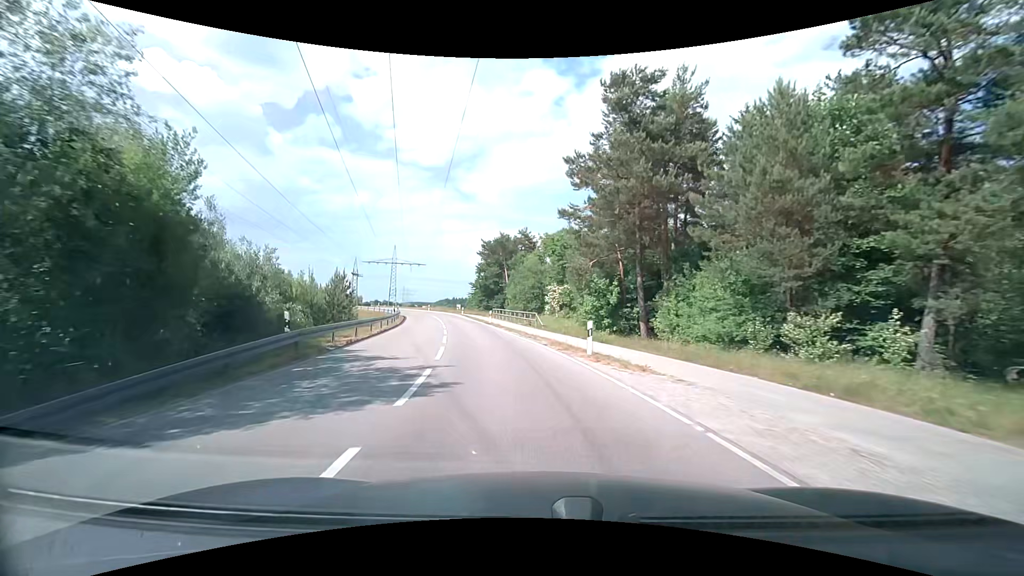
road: unclassified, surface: asphalt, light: Day
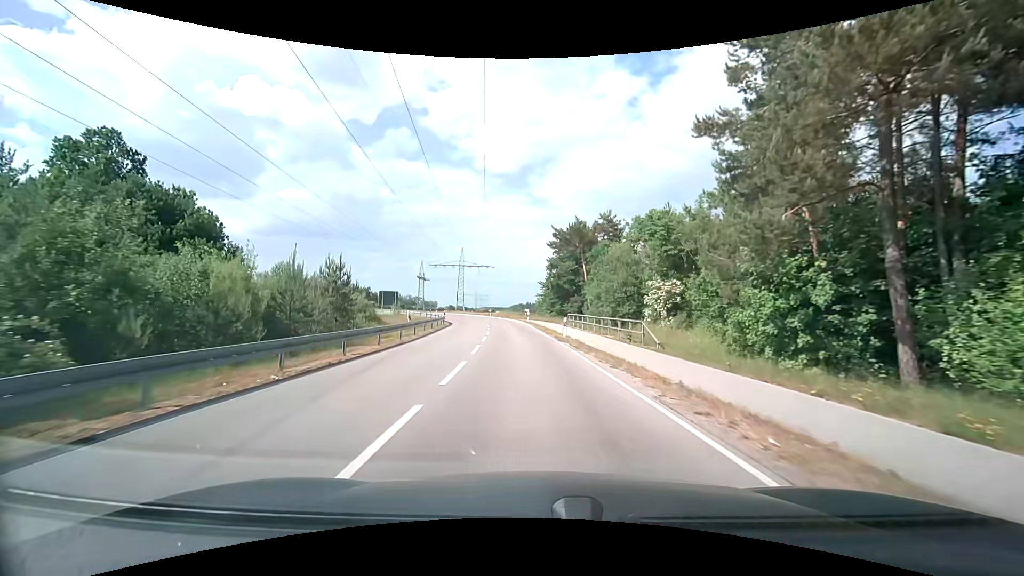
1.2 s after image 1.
(-1.3, +16.3) m; -8°
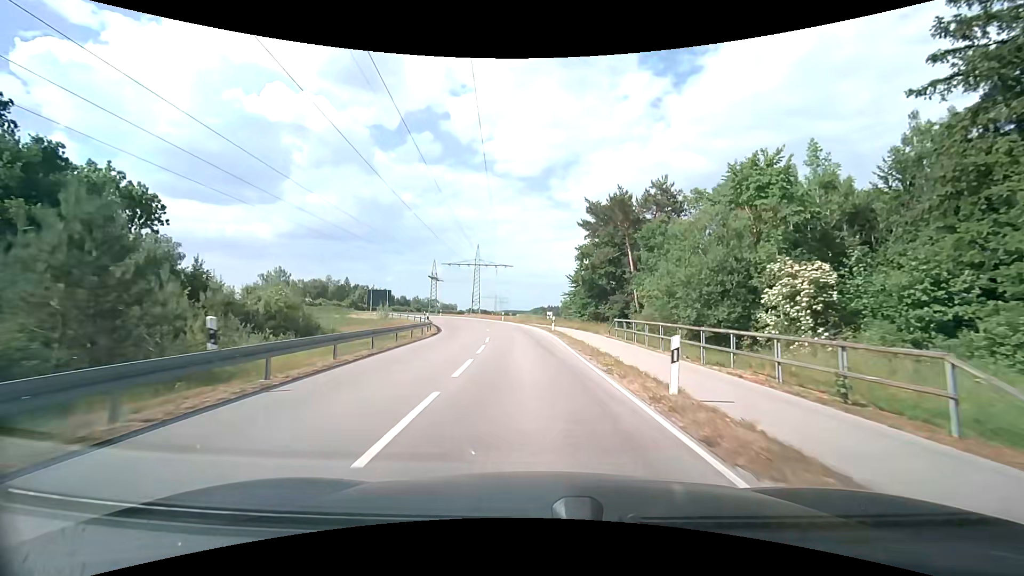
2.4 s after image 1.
(-0.6, +17.0) m; -3°
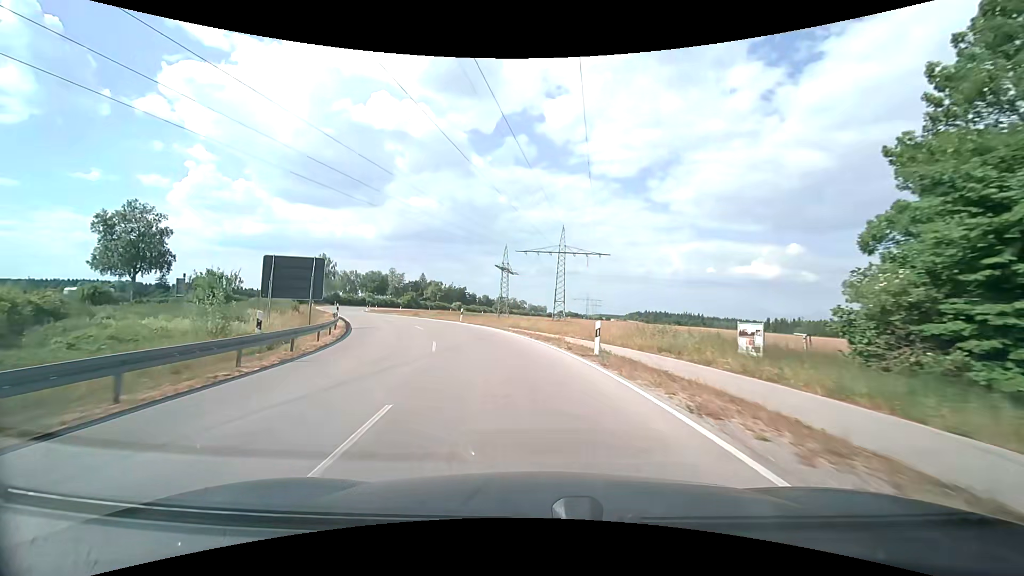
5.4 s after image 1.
(-2.5, +43.7) m; -11°
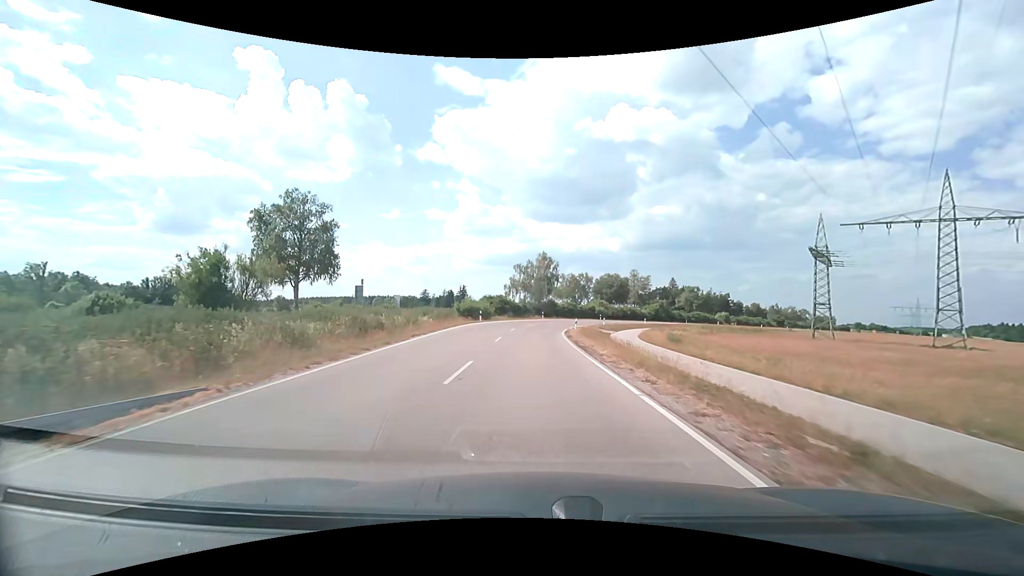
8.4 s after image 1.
(-9.5, +41.6) m; -27°
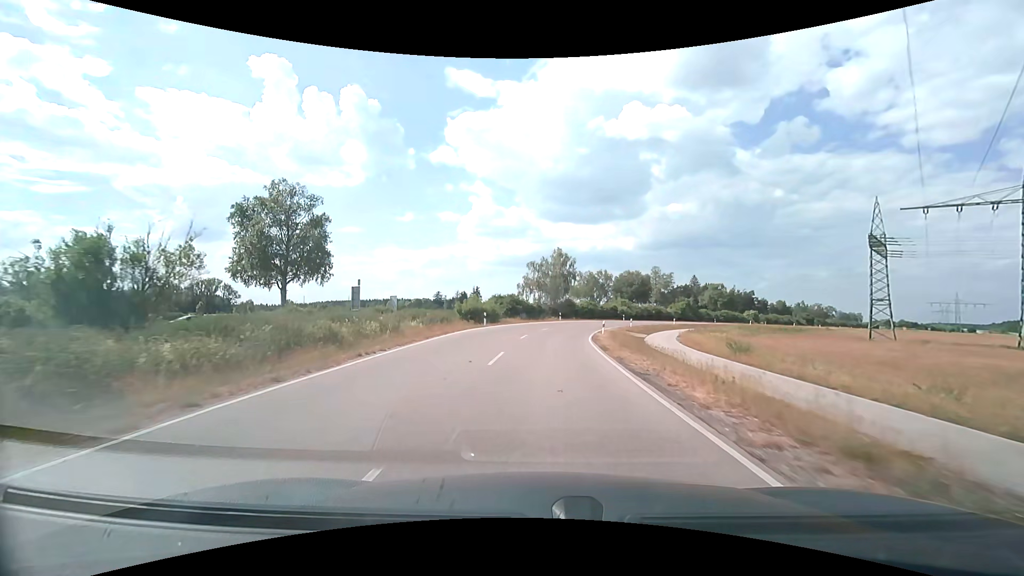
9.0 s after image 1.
(-0.2, +8.7) m; -2°
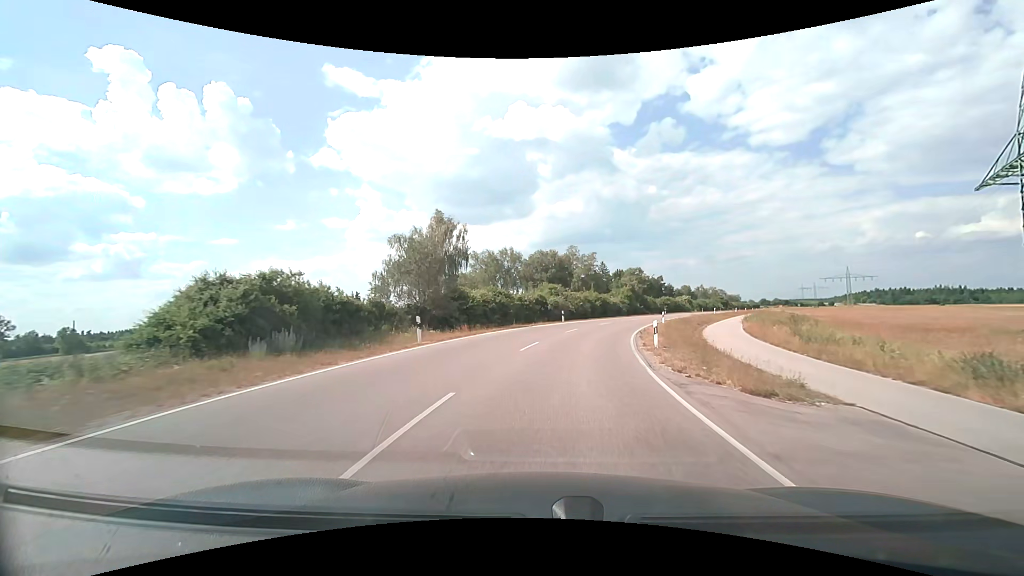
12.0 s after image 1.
(+2.9, +43.5) m; +11°
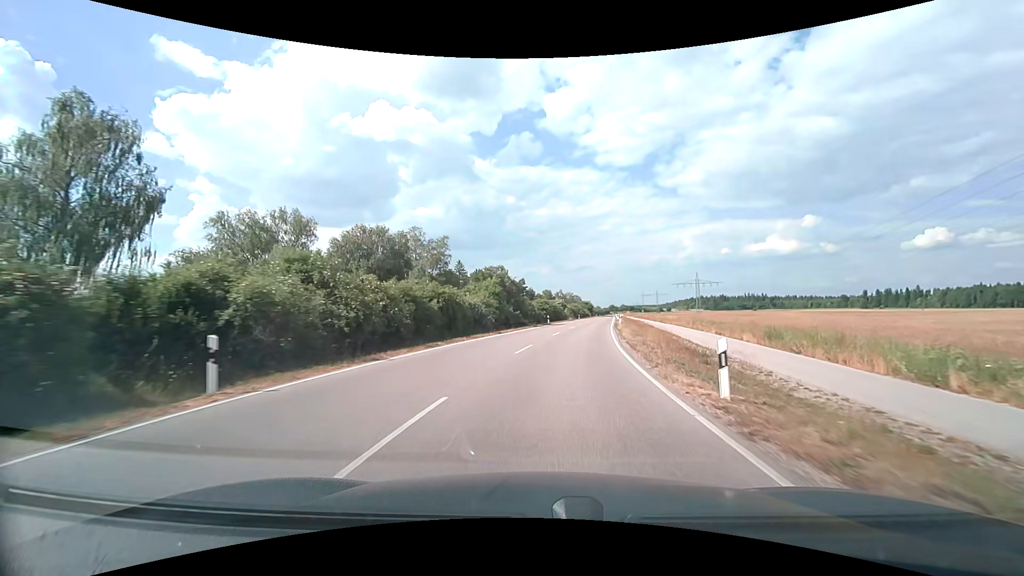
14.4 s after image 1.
(+5.0, +35.0) m; +16°
(0, +10) (+1, +20) (+2, +30) (+4, +40) (+5, +50) (+7, +60) (+9, +69) (+10, +79) (+11, +89) (+13, +99) m
